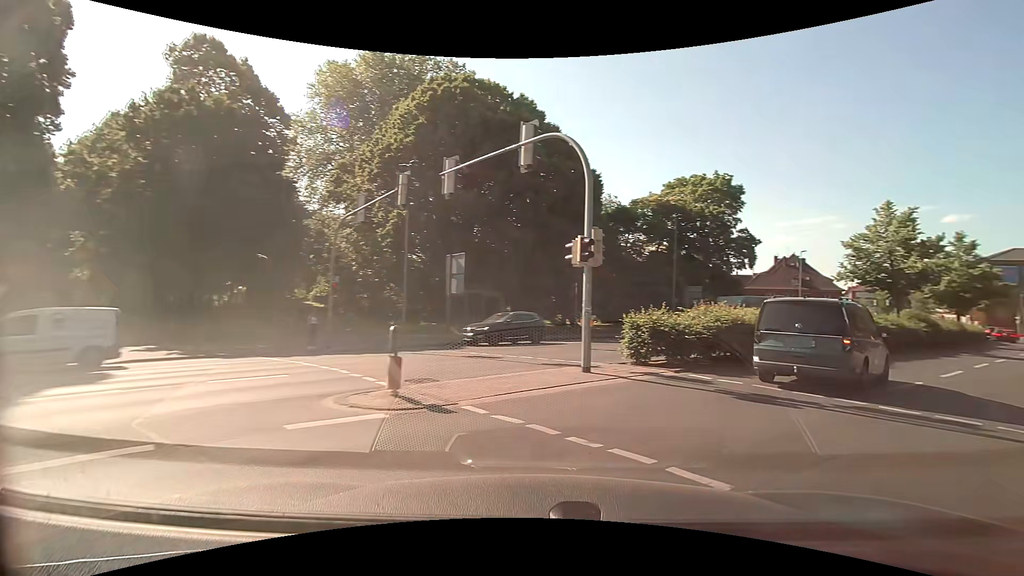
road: secondary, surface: asphalt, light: Day
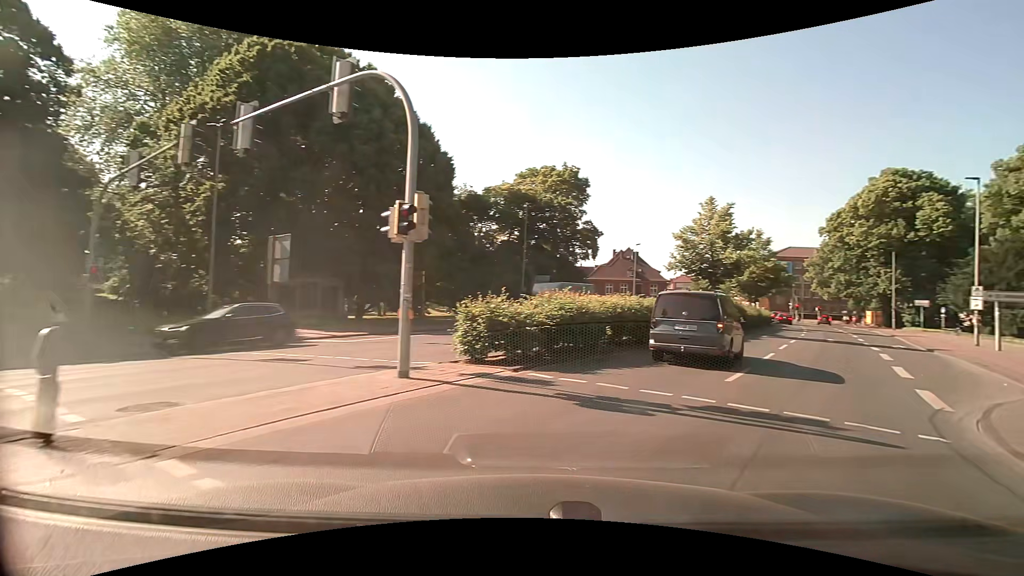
(+0.4, +2.5) m; +15°
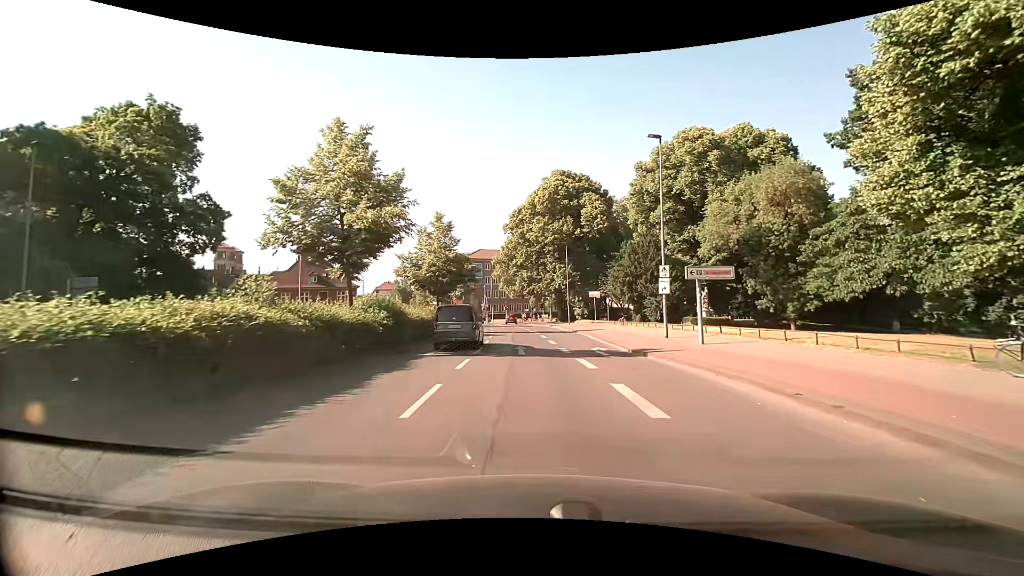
(+7.5, +13.5) m; +36°
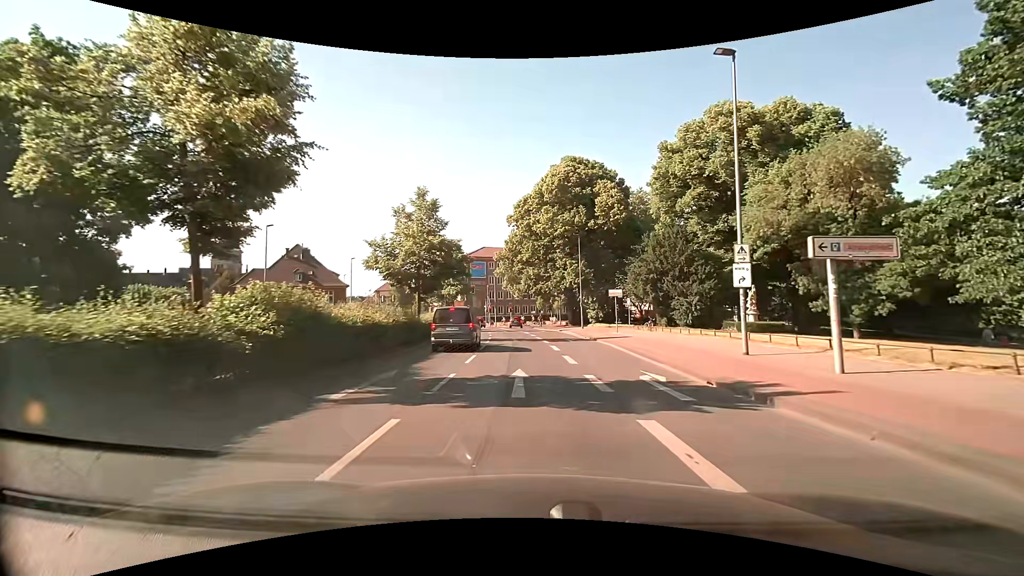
(+0.1, +8.6) m; -1°
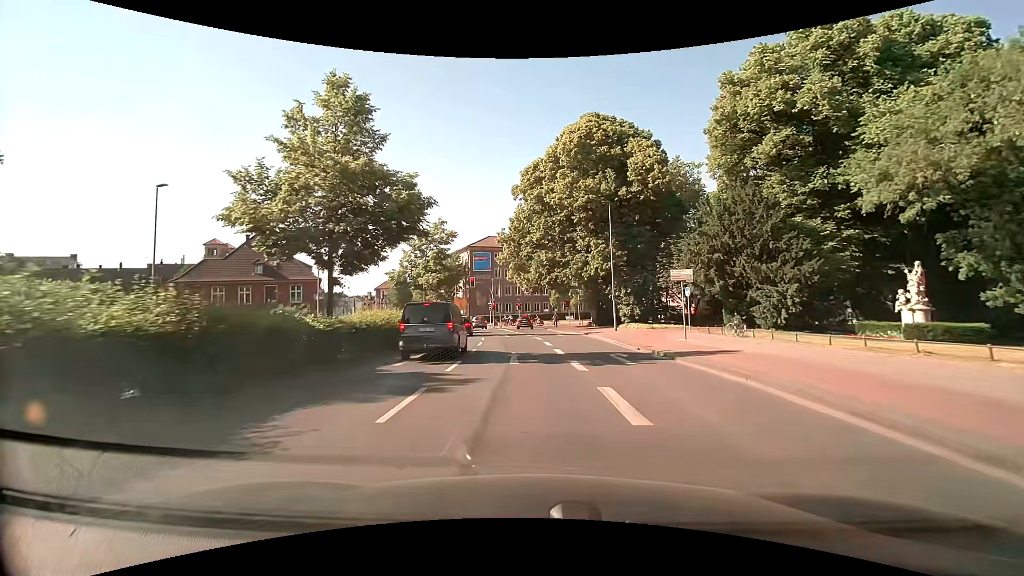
(-0.1, +15.0) m; -1°
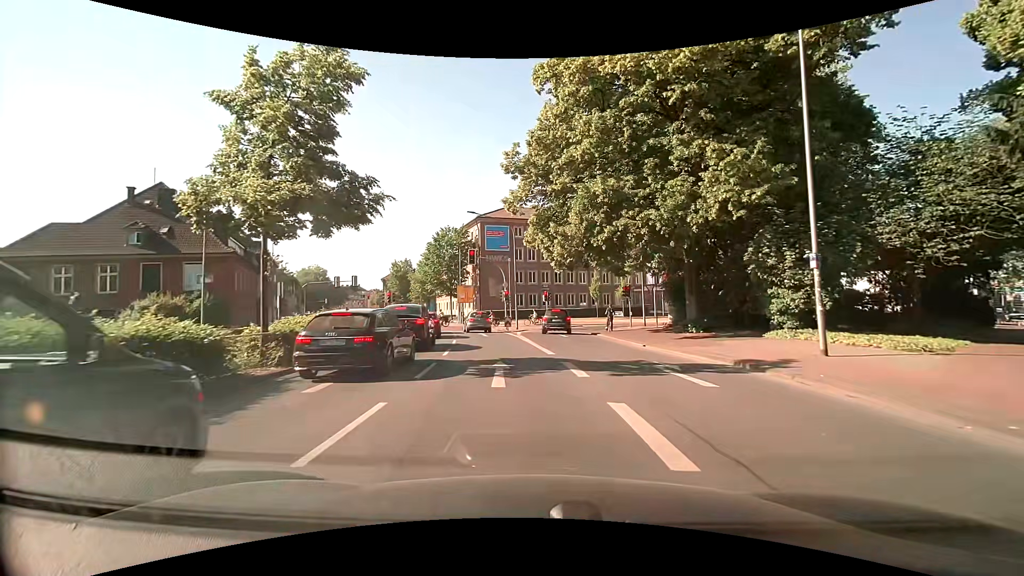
(-0.5, +24.8) m; -3°
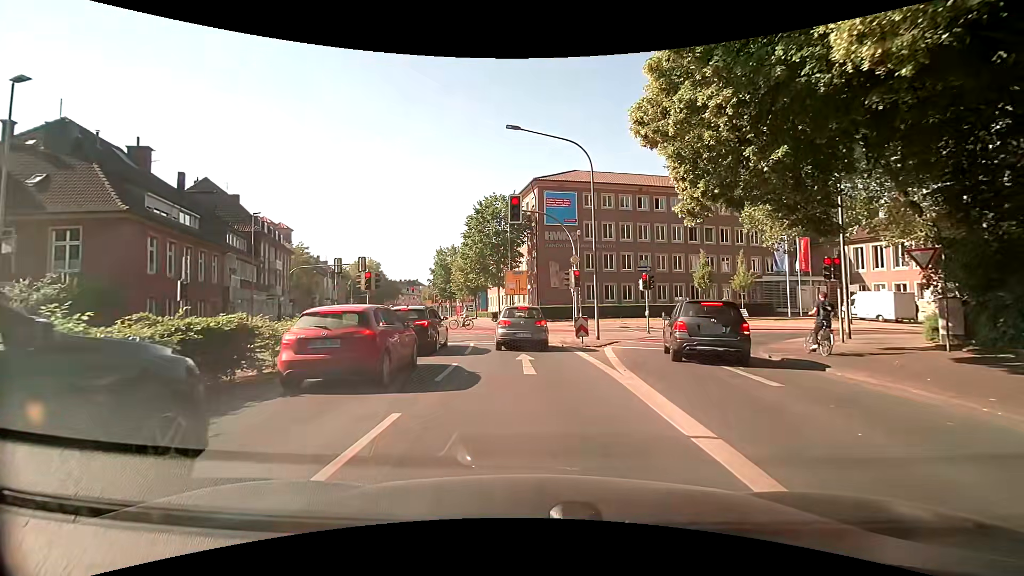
(-1.2, +18.2) m; -8°
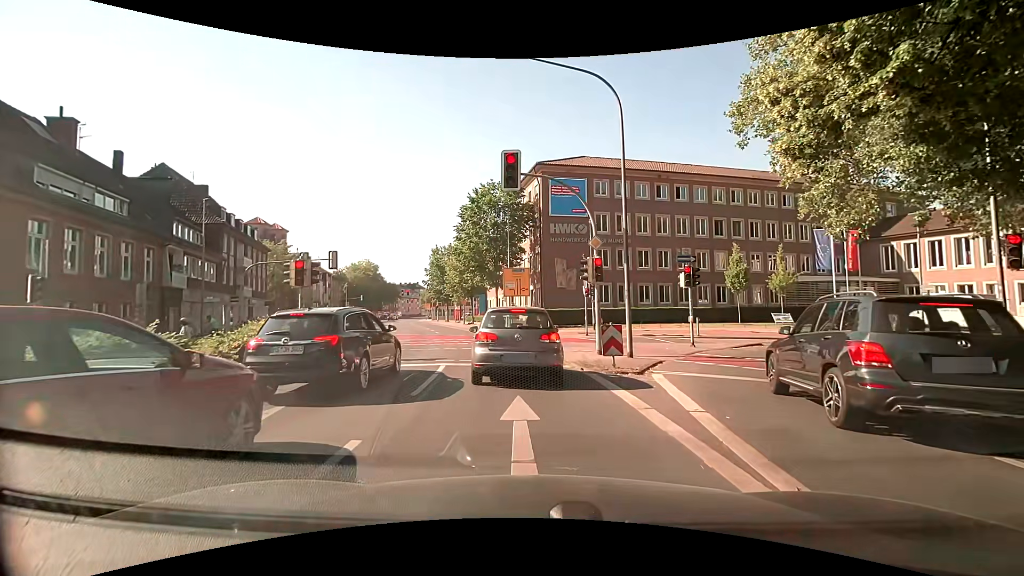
(0.0, +6.8) m; +2°
